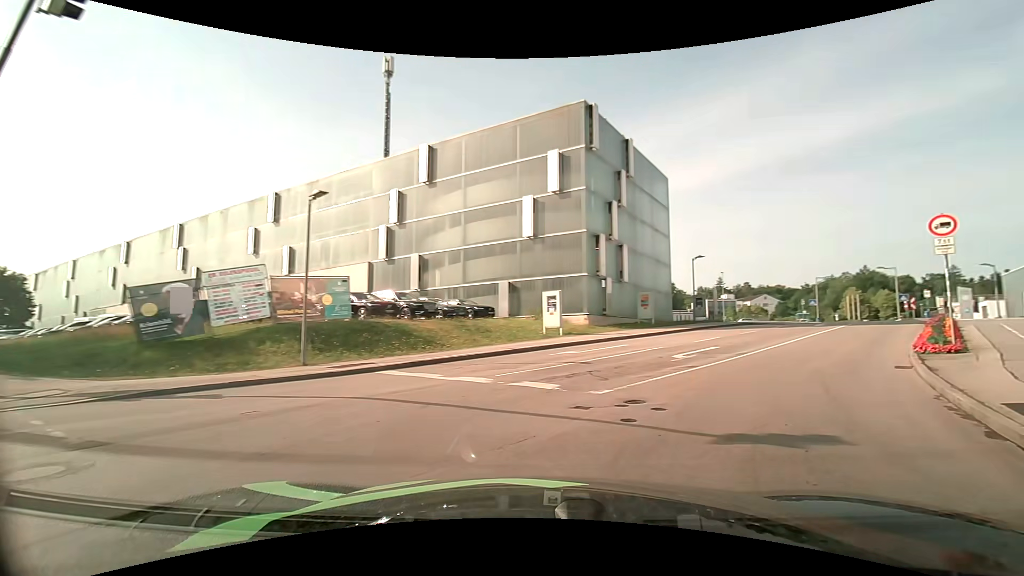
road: residential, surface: asphalt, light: Day
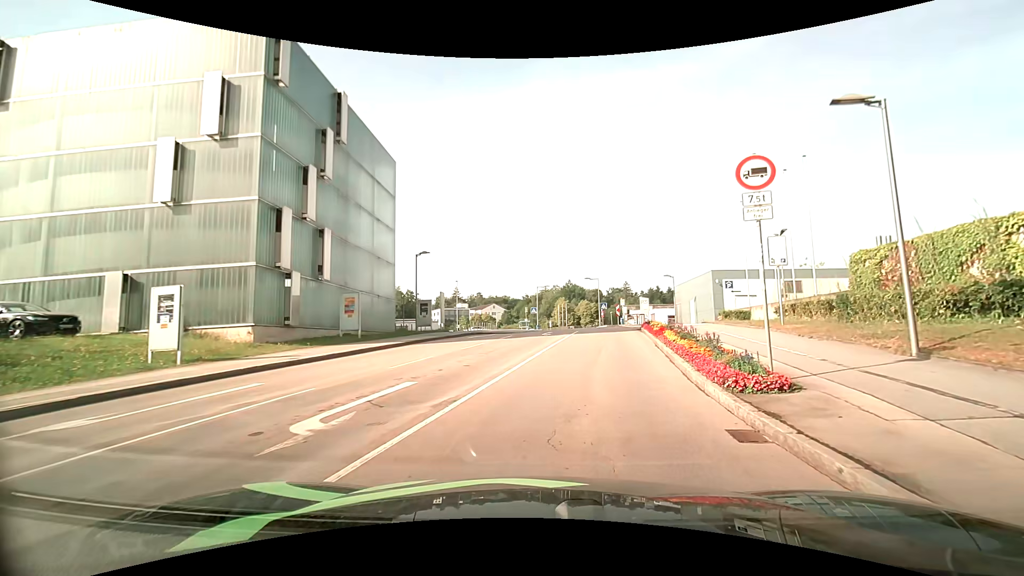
(+3.0, +8.6) m; +32°
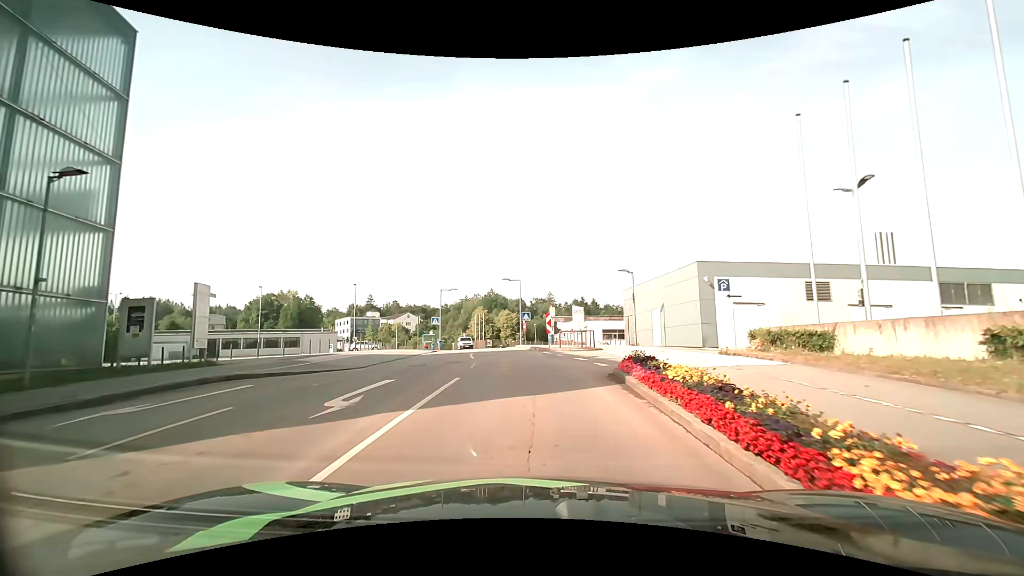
(+2.0, +18.6) m; +8°
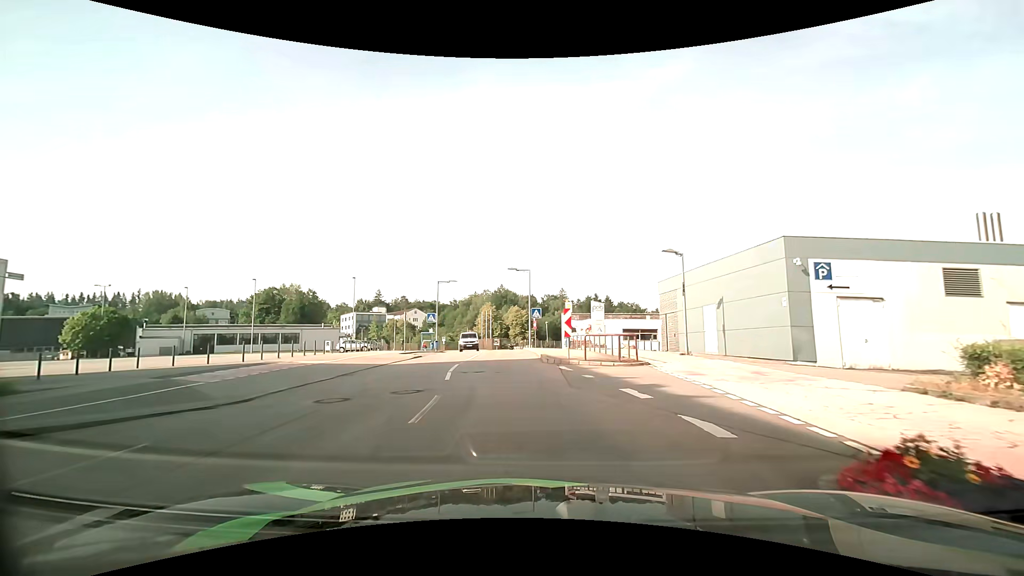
(0.0, +8.2) m; -1°
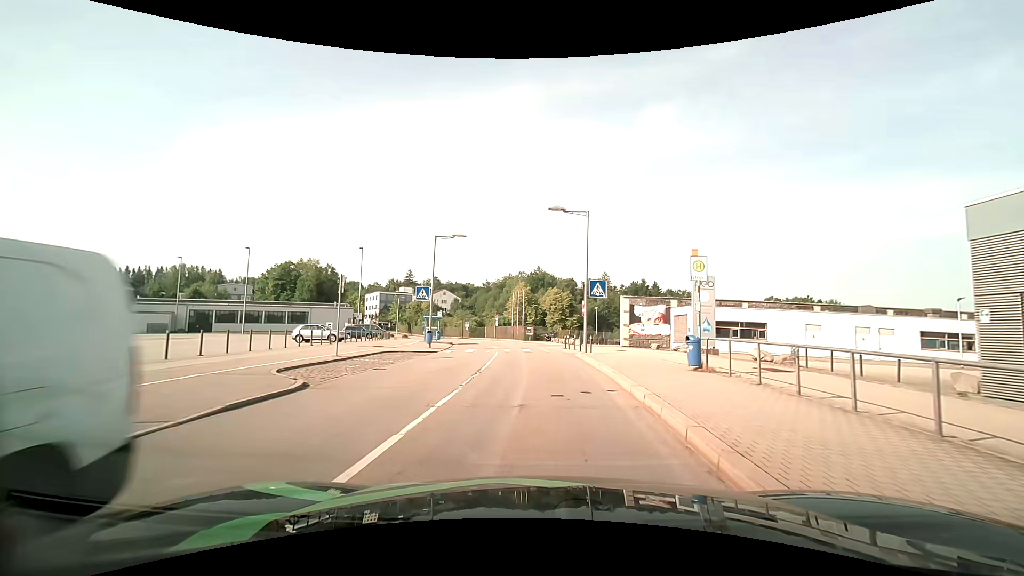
(-1.2, +19.4) m; -4°
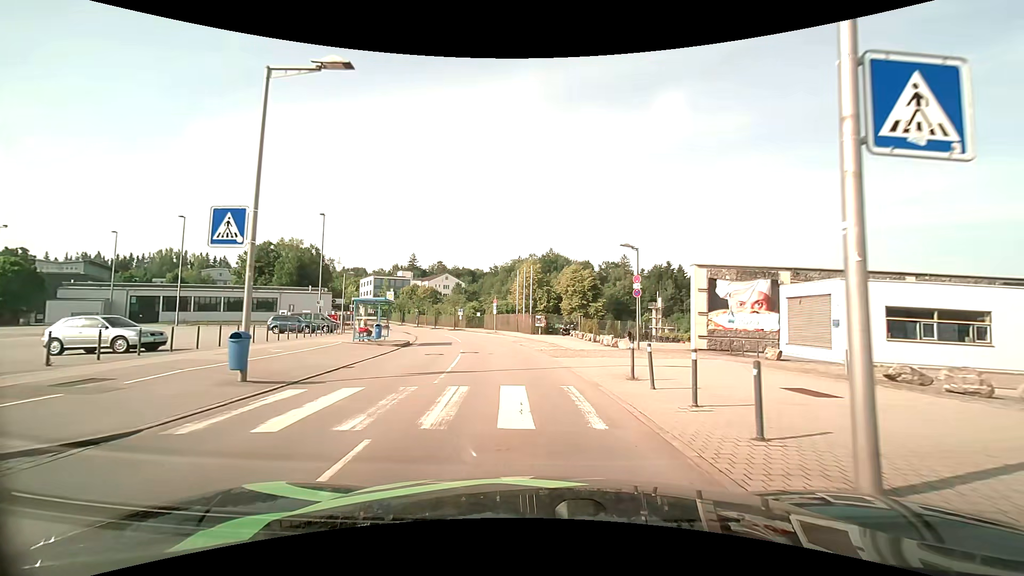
(-0.1, +20.7) m; -2°
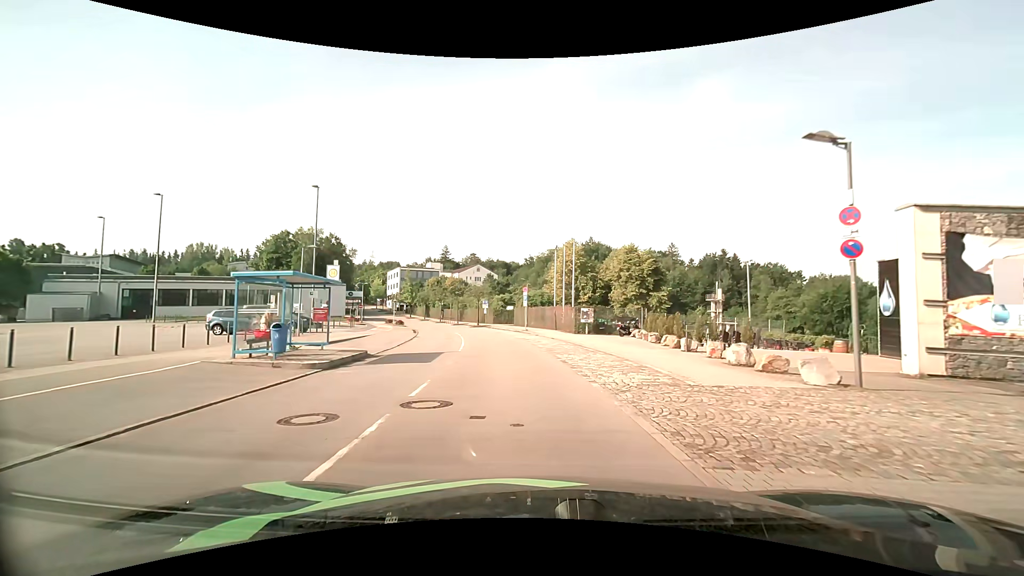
(-0.5, +14.2) m; -4°
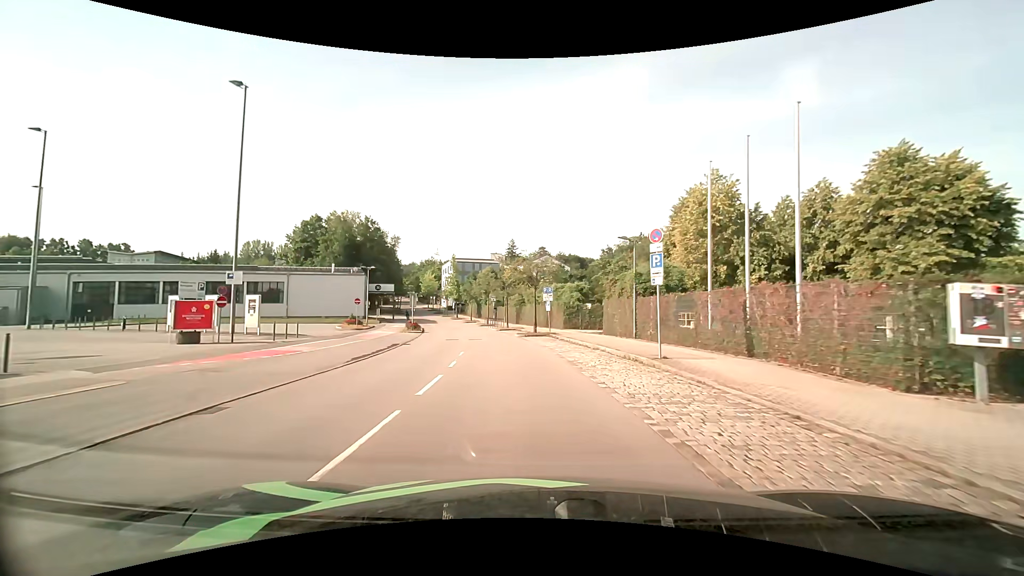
(-2.2, +28.2) m; -8°
(0, +10) (-1, +20) (-3, +30) (-4, +40) (-7, +49) (-9, +59) (-12, +69) (-14, +78) (-17, +88) (-21, +97) m
